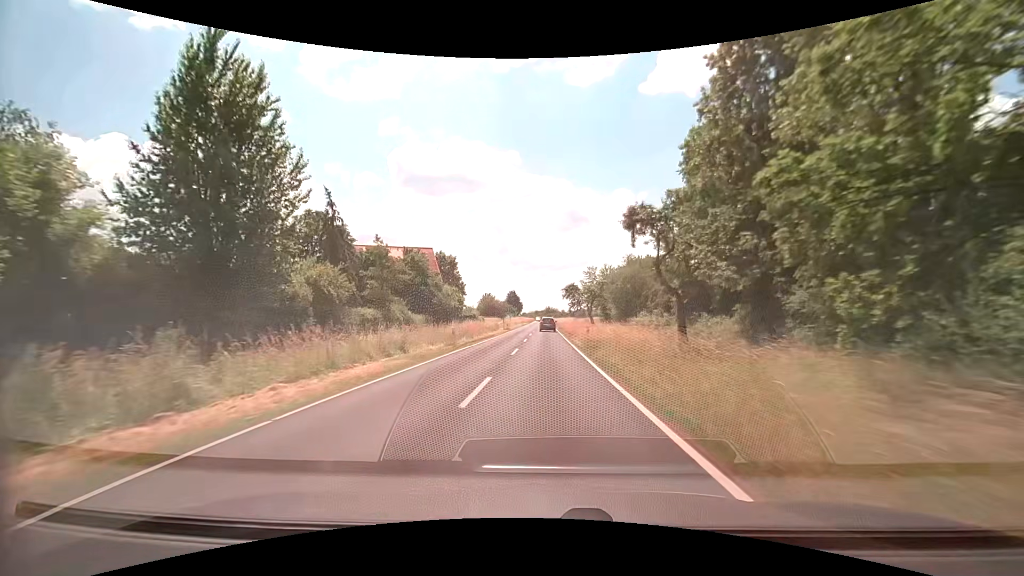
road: secondary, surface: asphalt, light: Day
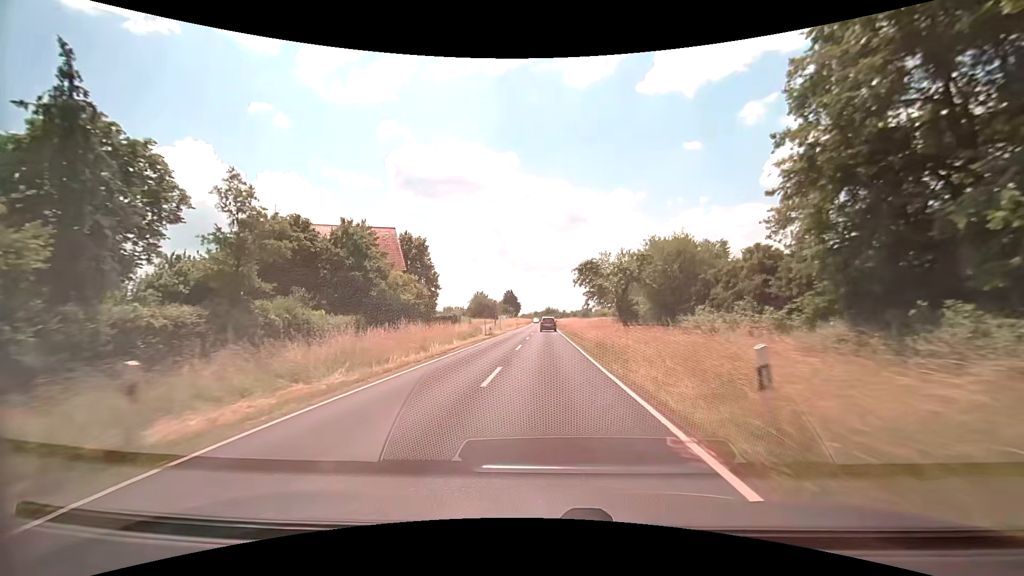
(+0.1, +21.6) m; 0°
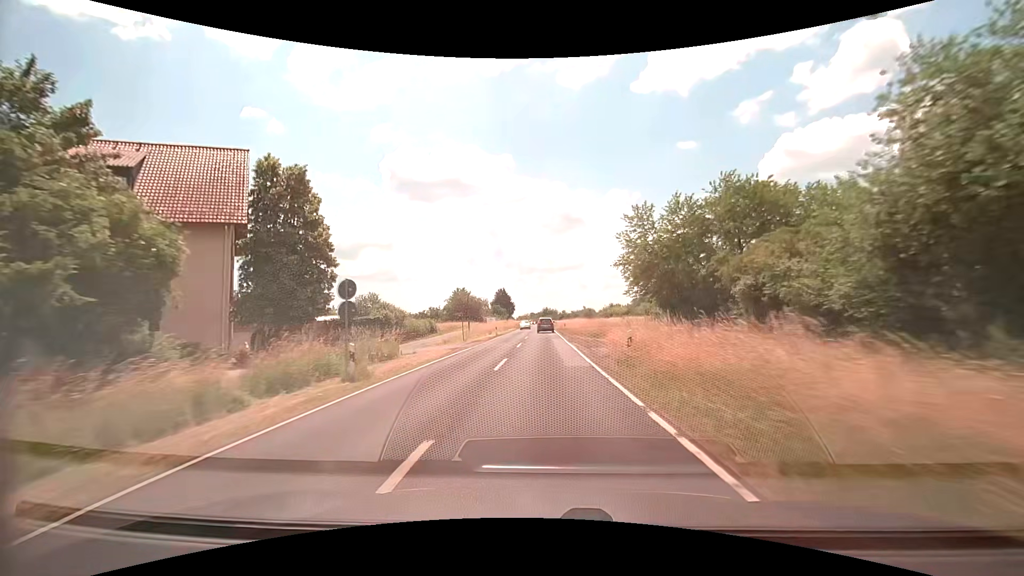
(+0.1, +32.5) m; +1°
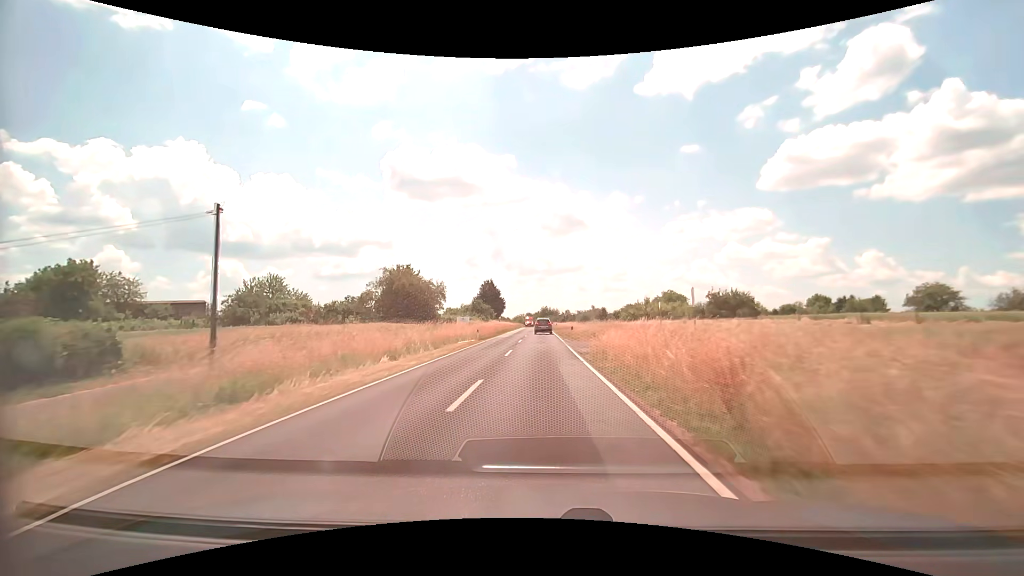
(-0.2, +54.1) m; 0°
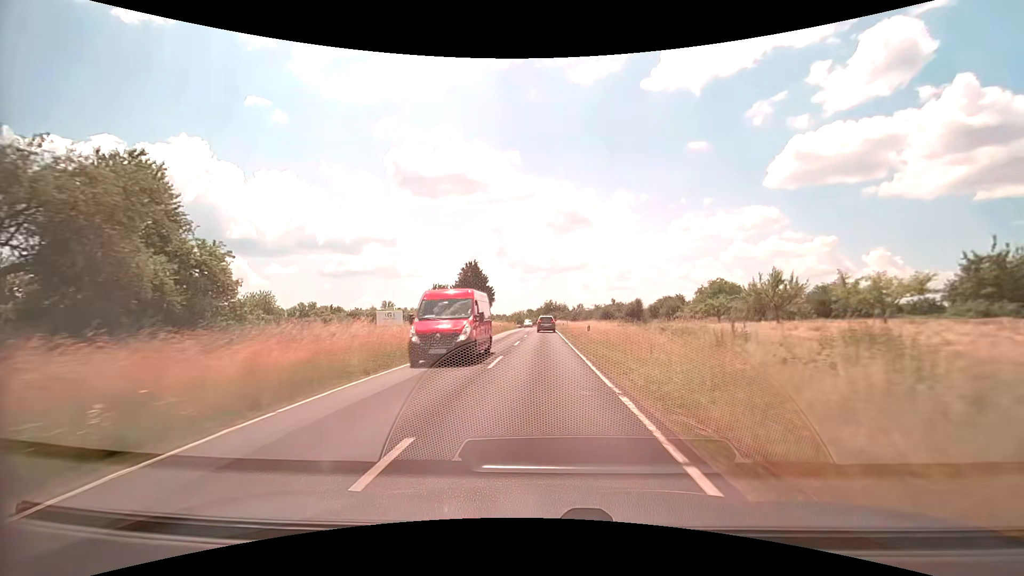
(-0.1, +53.9) m; 0°
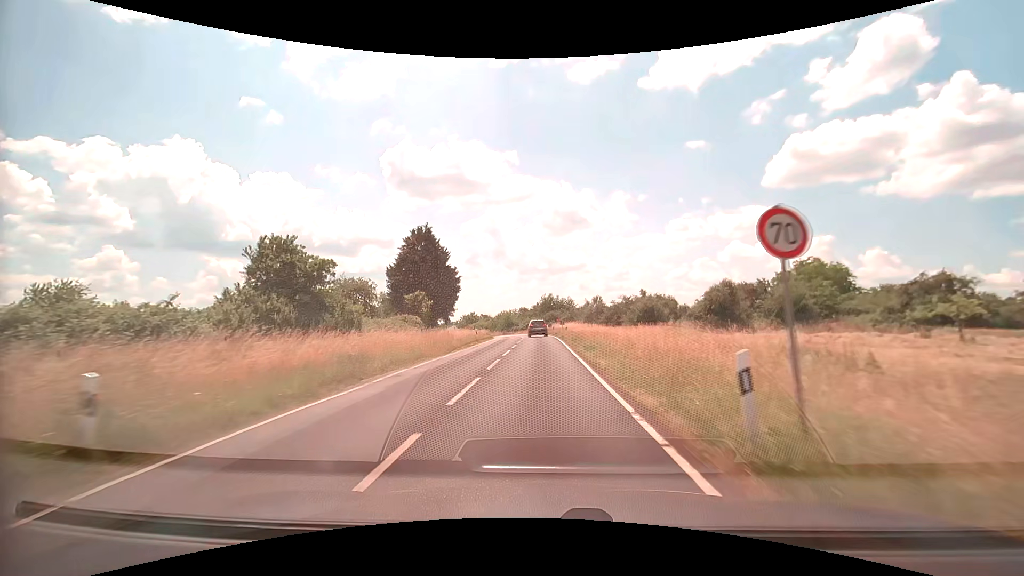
(+0.1, +53.5) m; 0°
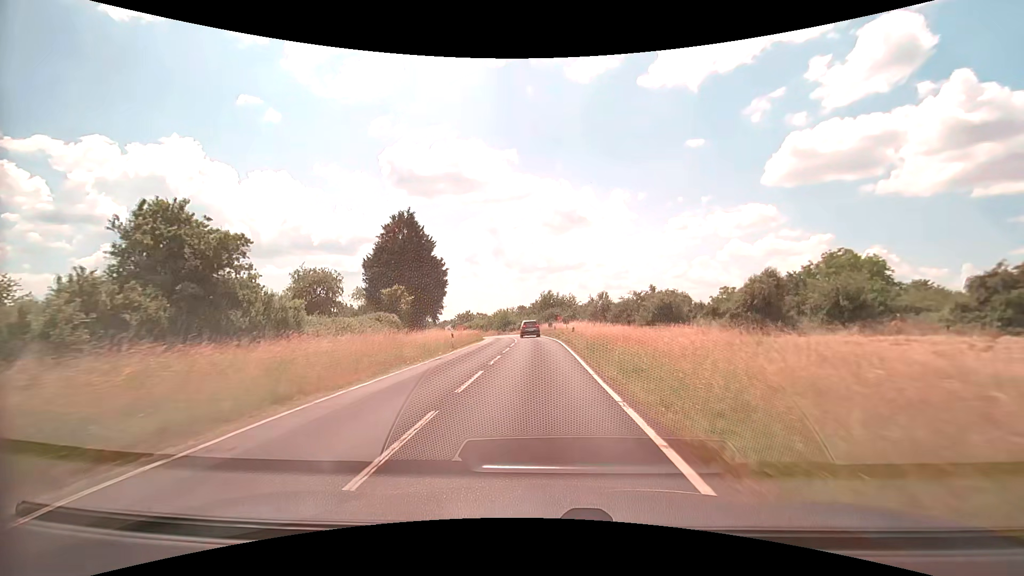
(0.0, +10.5) m; 0°
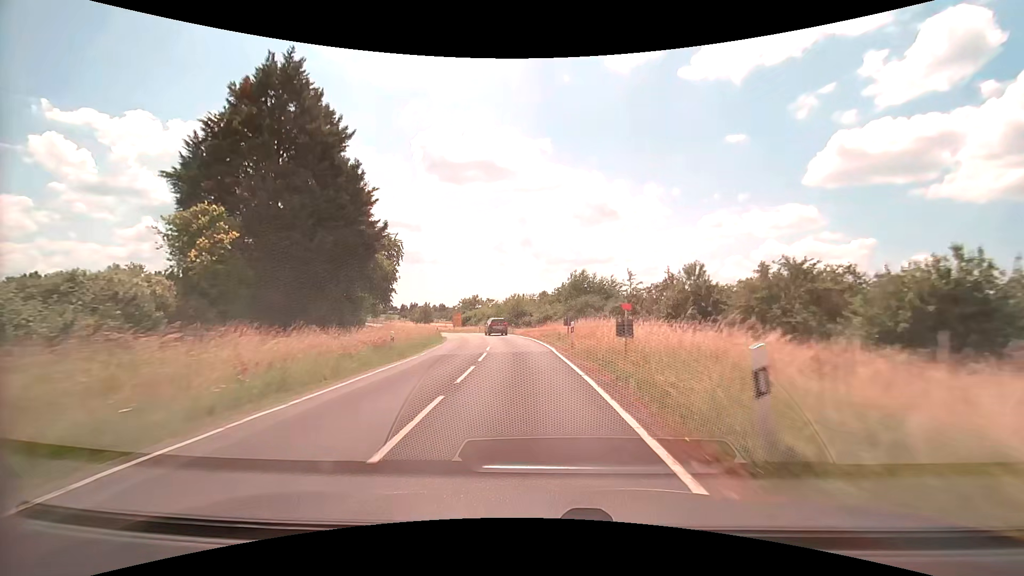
(-0.6, +40.5) m; -3°
(0, +10) (-1, +20) (-2, +30) (-3, +40) (-5, +50) (-7, +59) (-10, +69) (-13, +79) (-16, +88) (-19, +98) m
